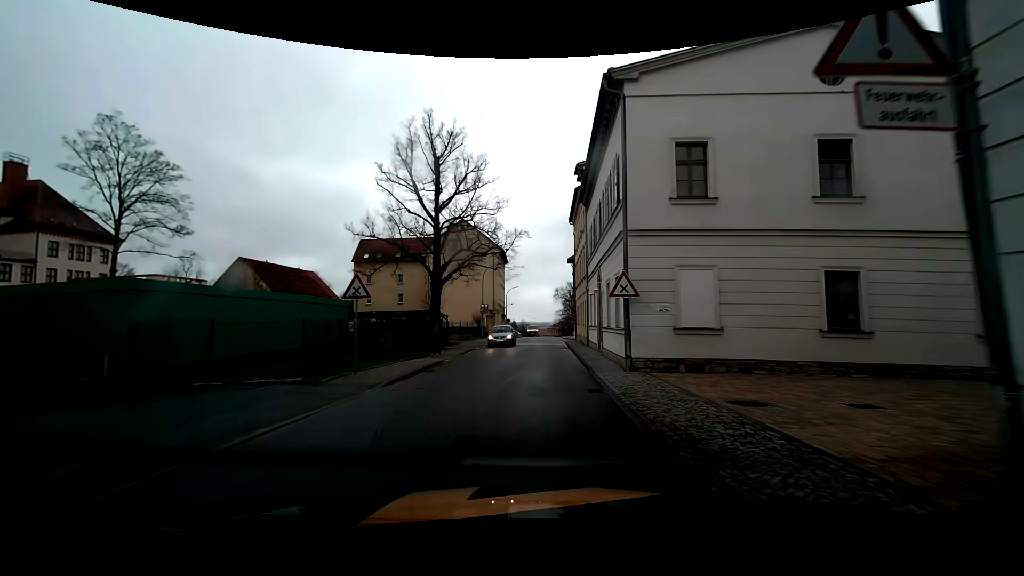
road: residential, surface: asphalt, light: Day
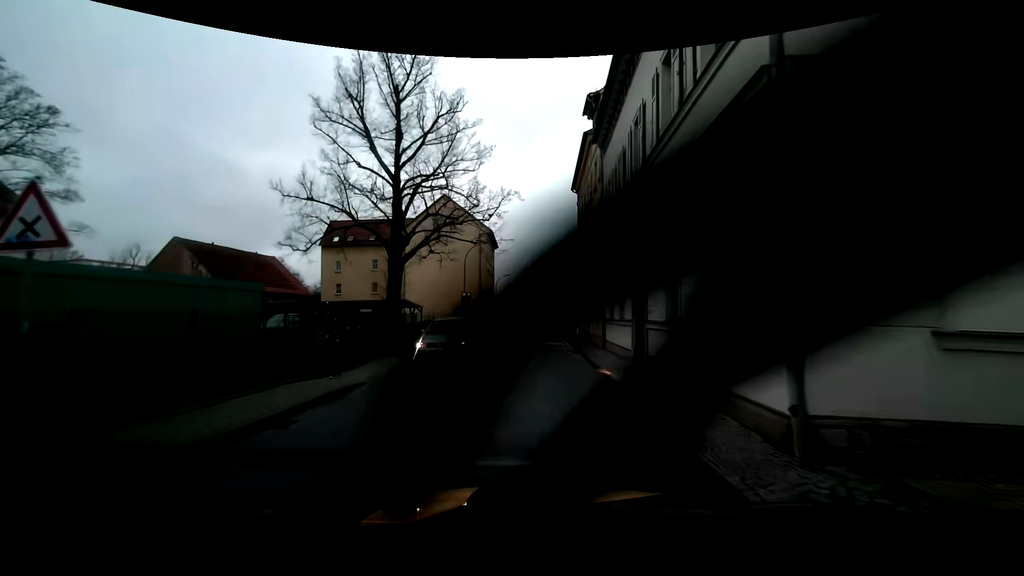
(0.0, +9.1) m; 0°
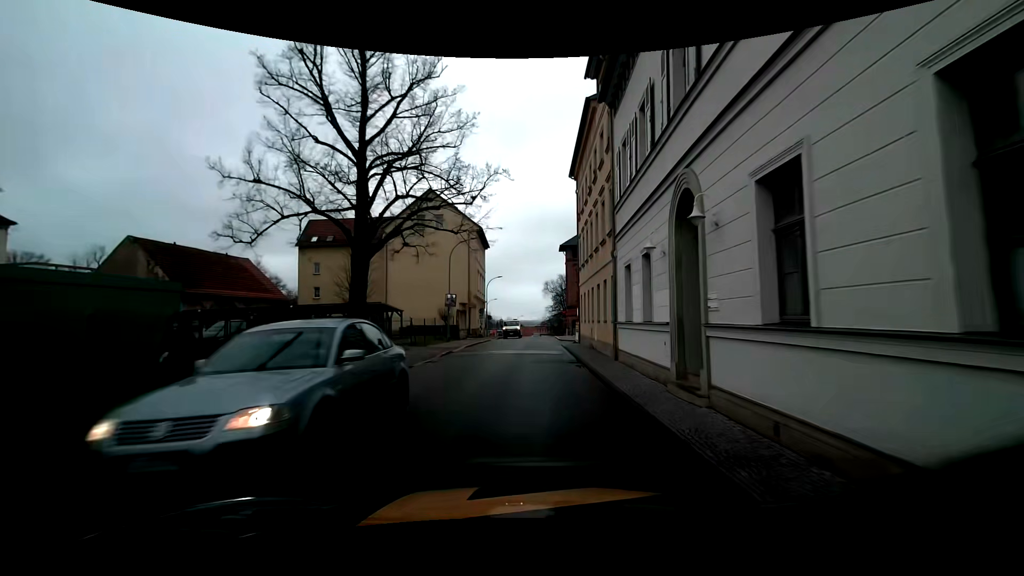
(0.0, +4.4) m; 0°
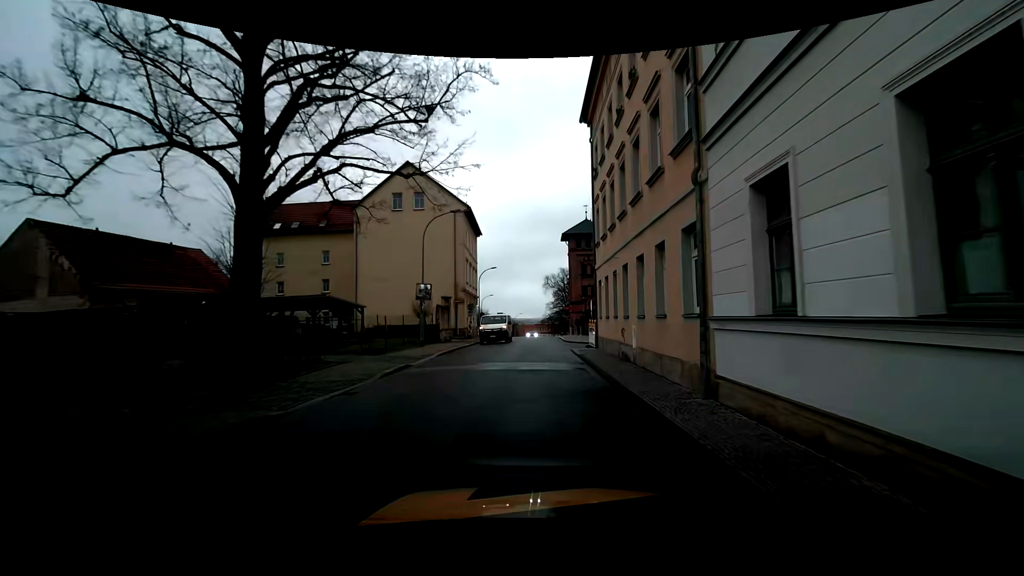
(+0.1, +8.4) m; +1°
